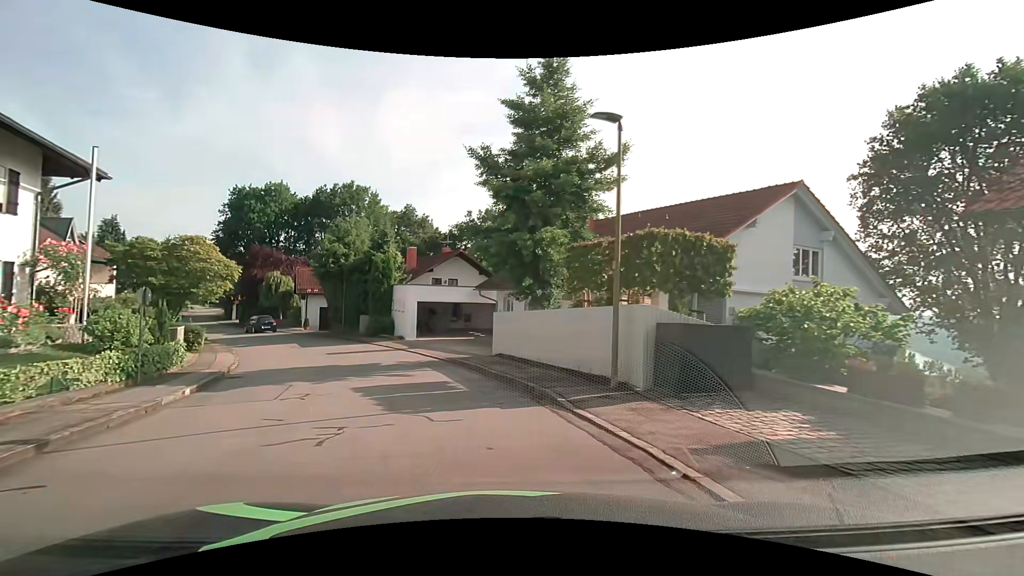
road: residential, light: Day
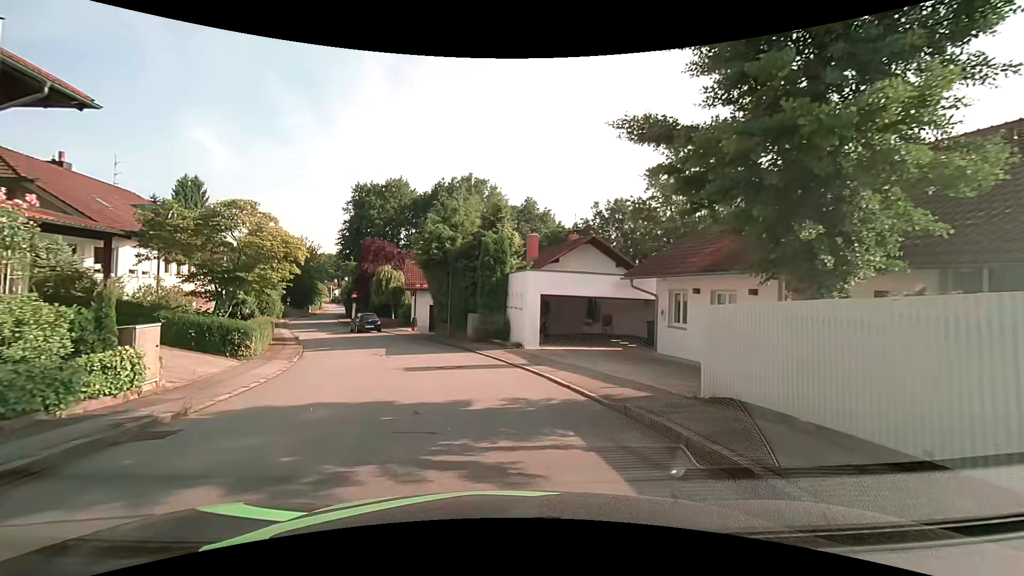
(-1.2, +9.0) m; -13°
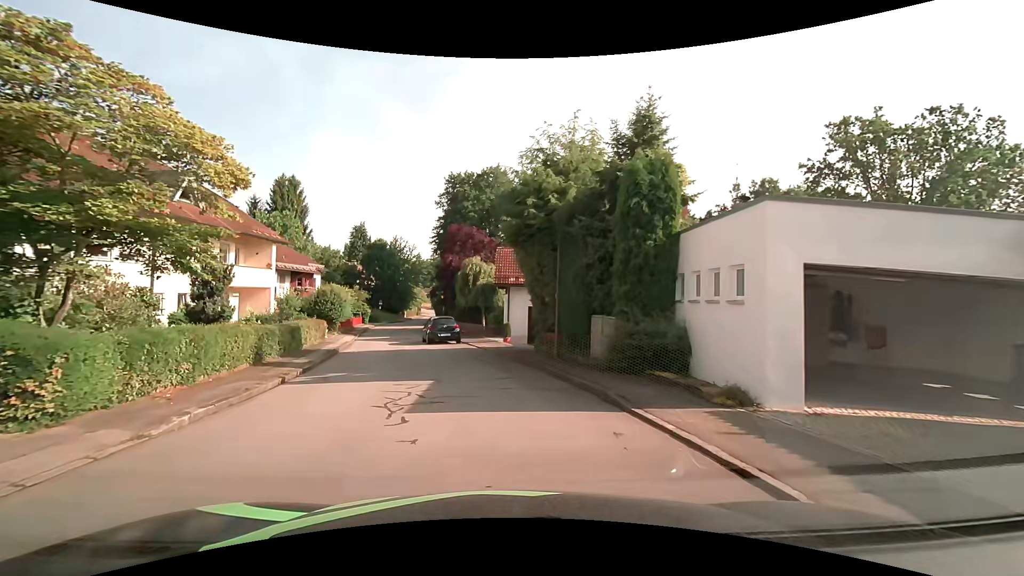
(-1.2, +11.9) m; -13°
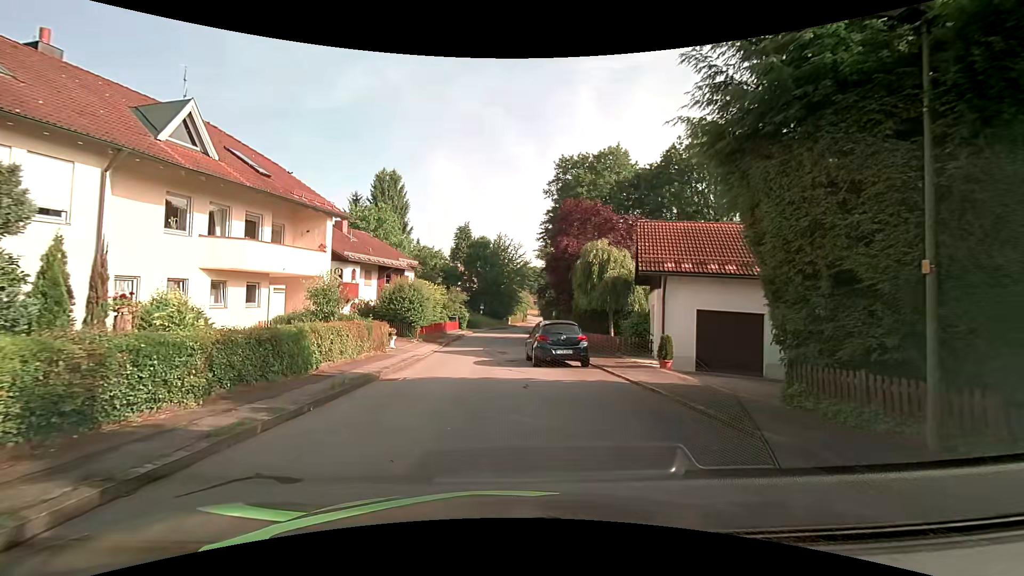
(-1.2, +10.7) m; -11°
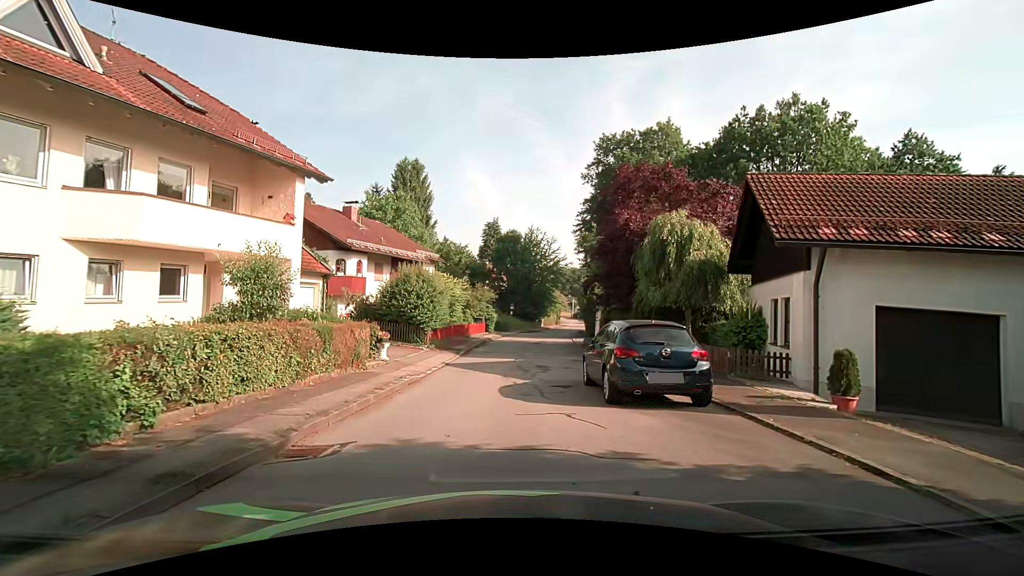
(-0.3, +7.1) m; -4°
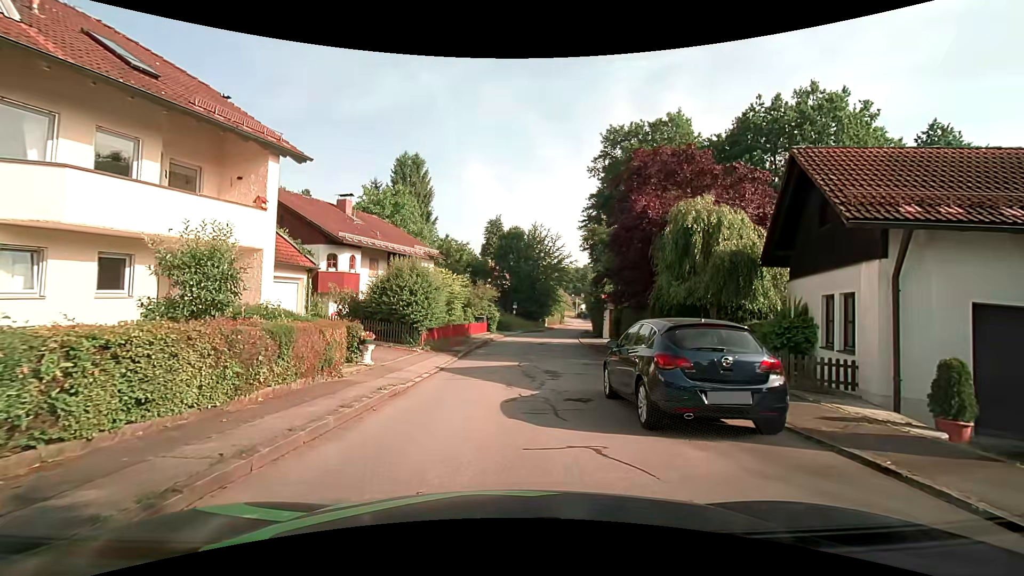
(0.0, +2.1) m; -1°
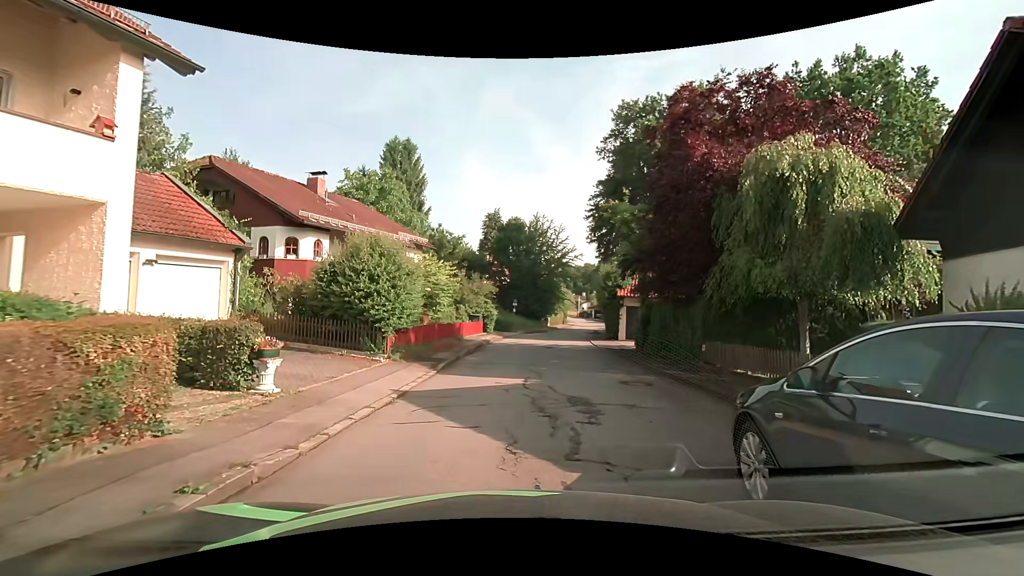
(+0.1, +5.5) m; 0°
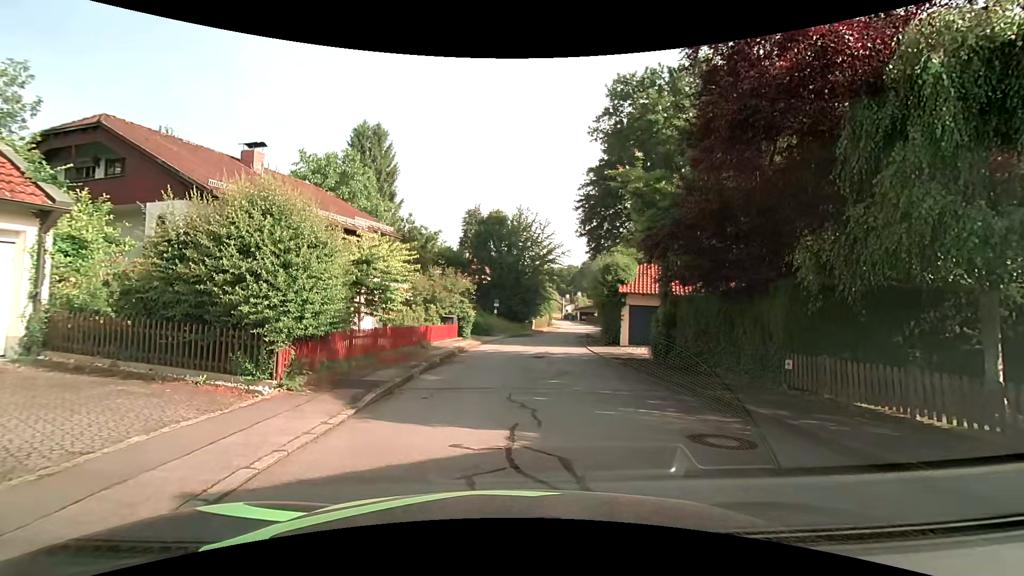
(+0.1, +5.4) m; +3°
